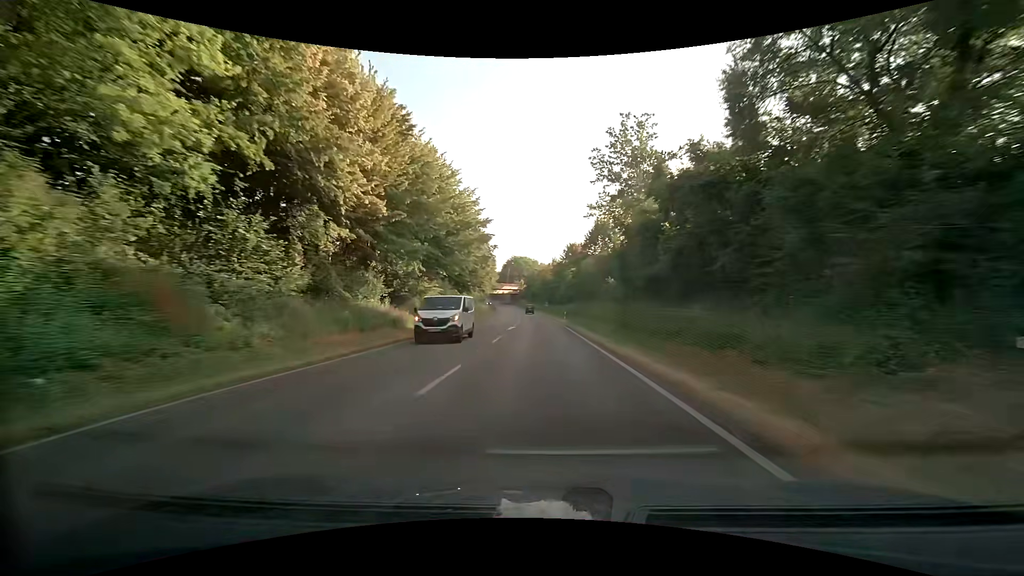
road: primary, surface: asphalt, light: Day
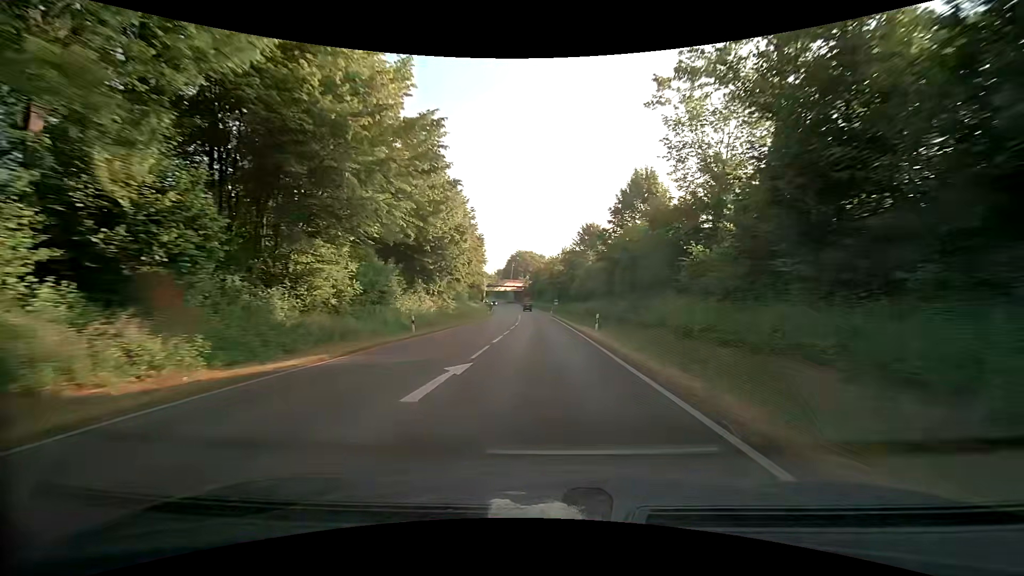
(-0.1, +24.7) m; -1°
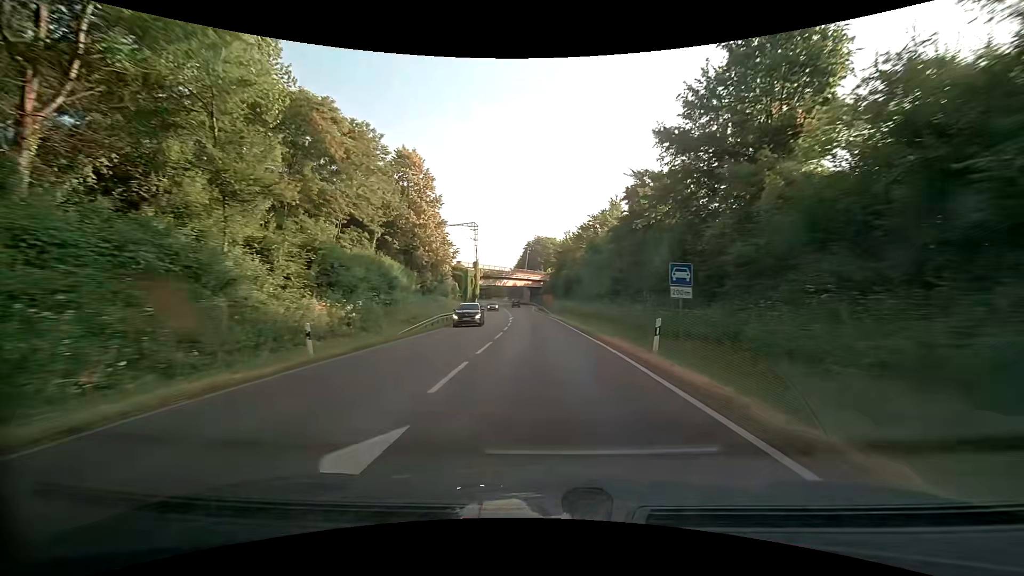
(-1.2, +61.4) m; -3°
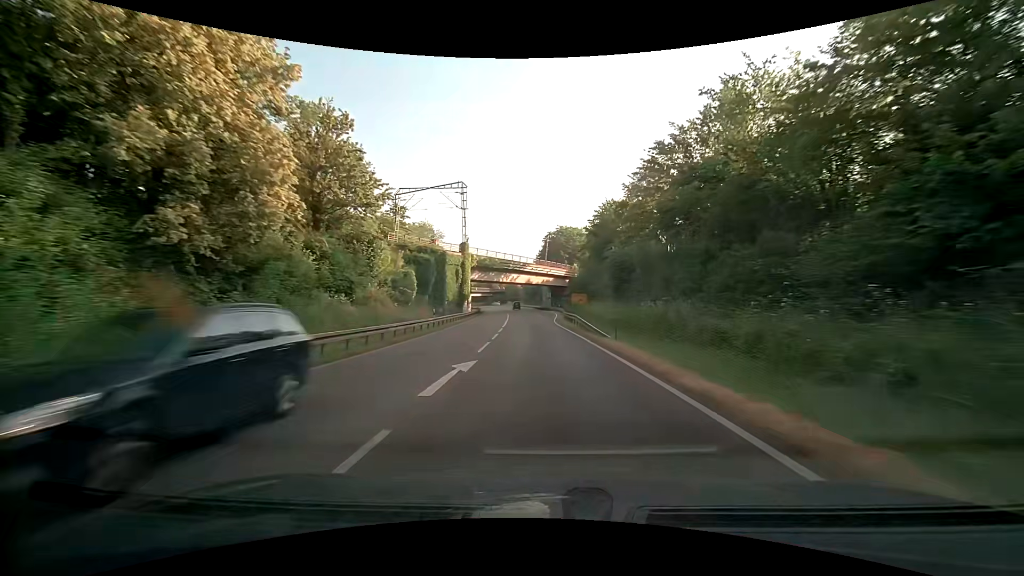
(-0.9, +36.4) m; -3°
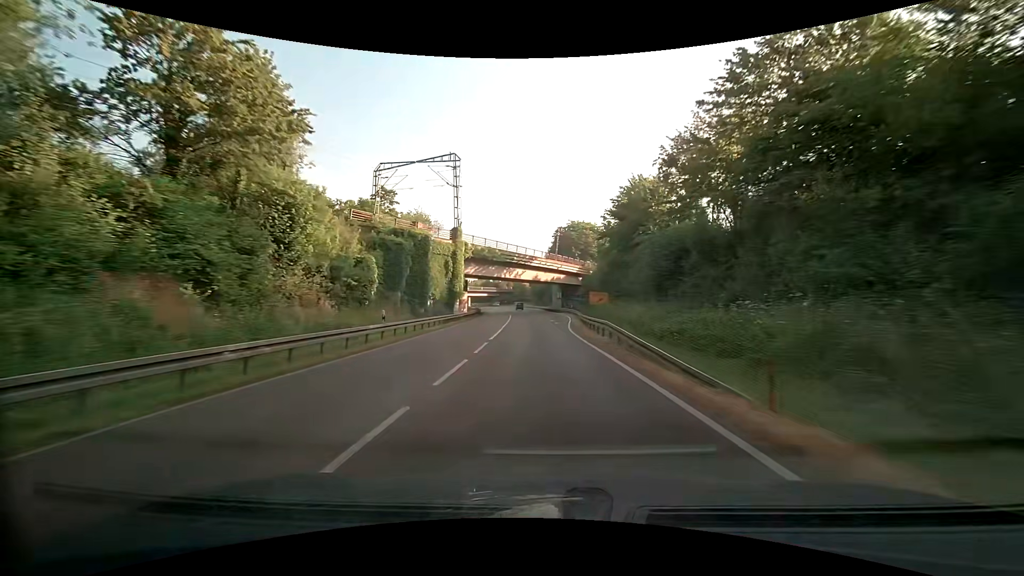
(-0.1, +12.1) m; -1°
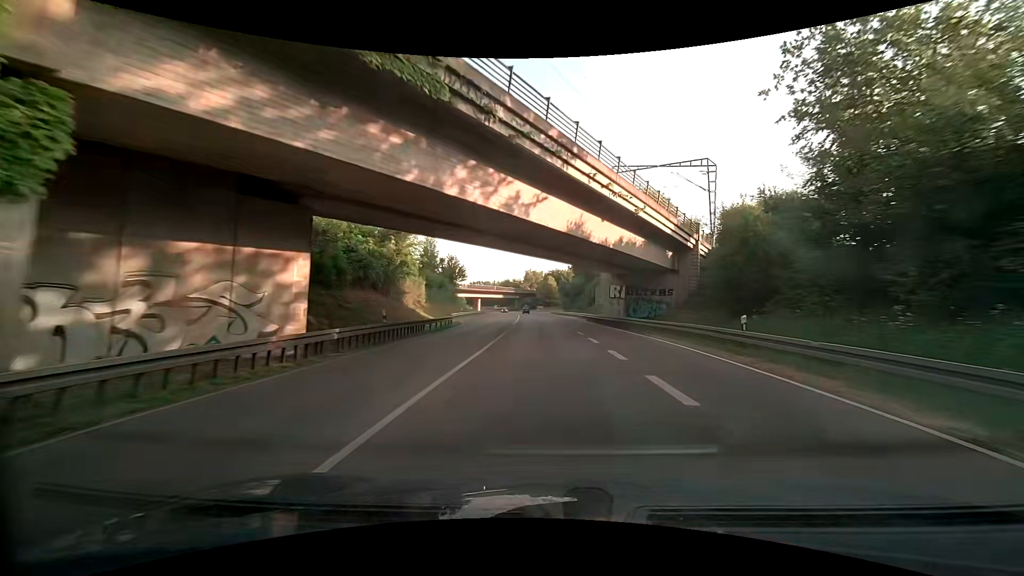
(-1.1, +48.1) m; -3°
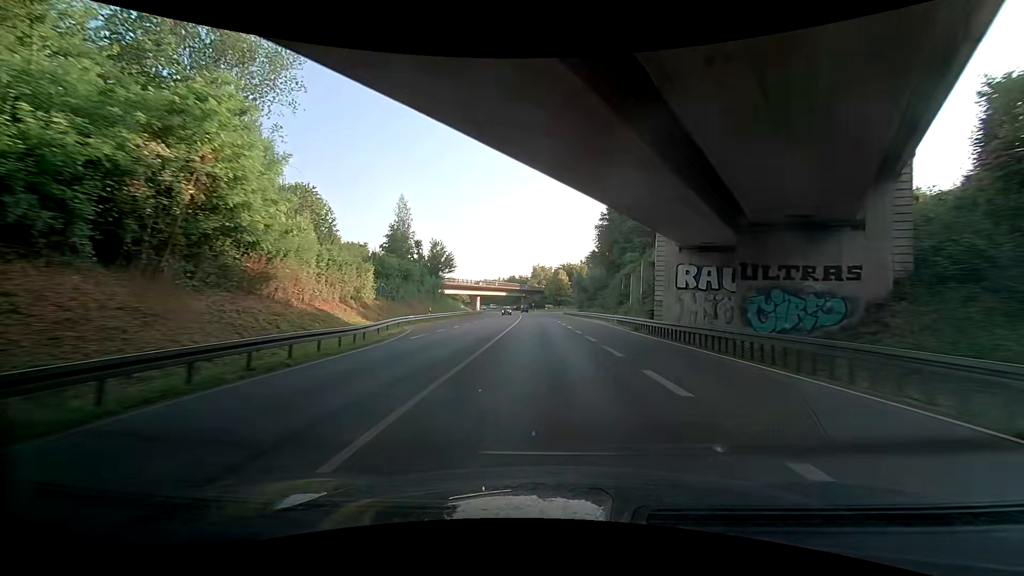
(+0.2, +23.9) m; 0°
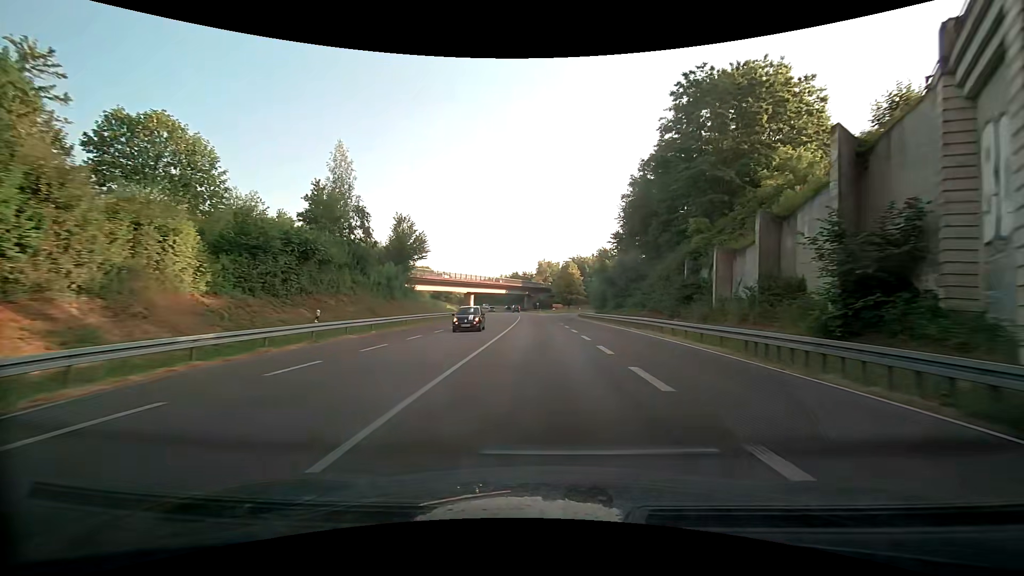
(-0.9, +23.9) m; -2°
(0, +10) (0, +20) (-1, +30) (-1, +40) (-1, +50) (-2, +60) (-2, +70) (-3, +80) (-4, +90) (-5, +100) m
